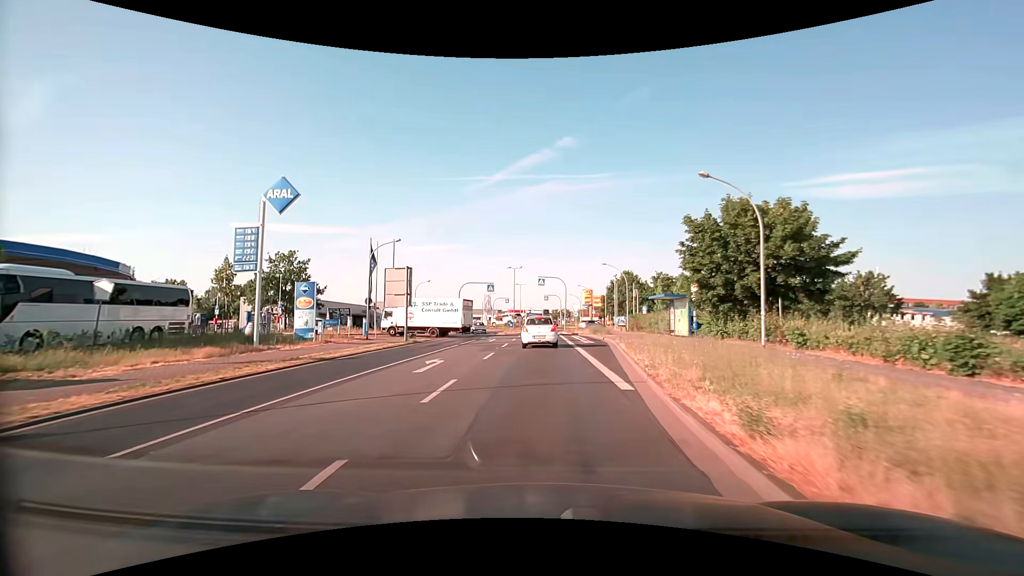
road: tertiary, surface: asphalt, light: Day
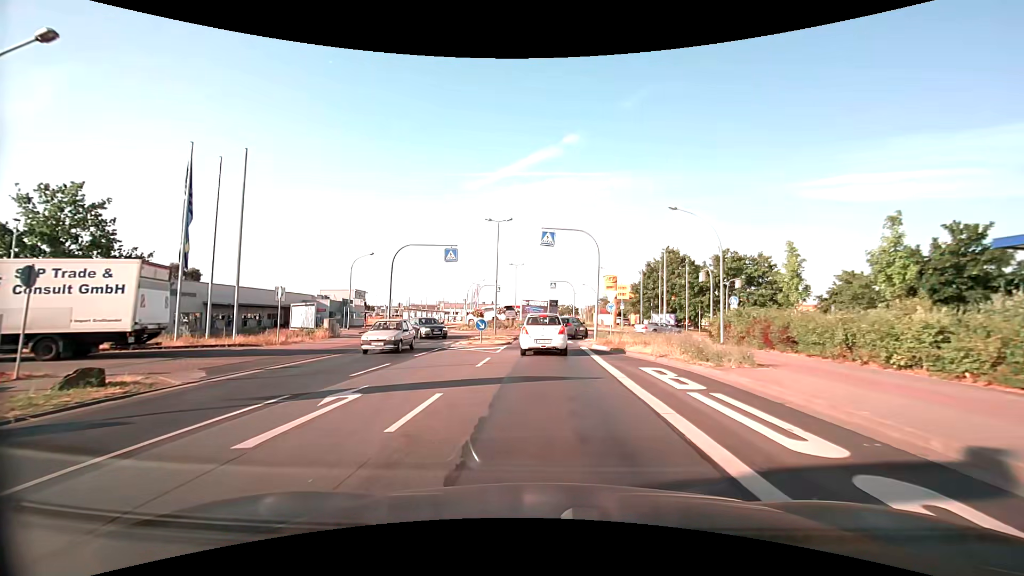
(-0.1, +27.8) m; 0°
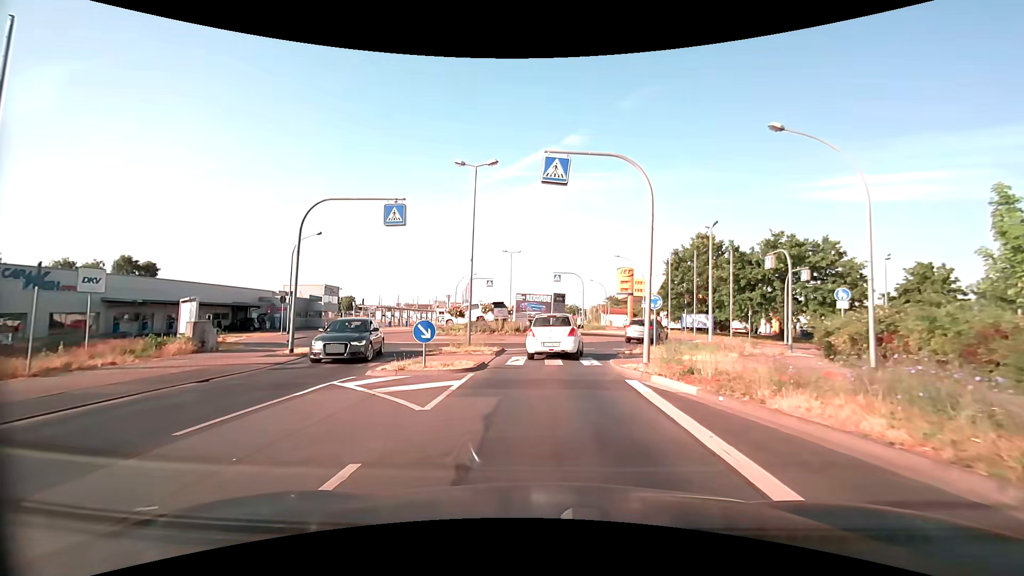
(-0.1, +12.1) m; -1°
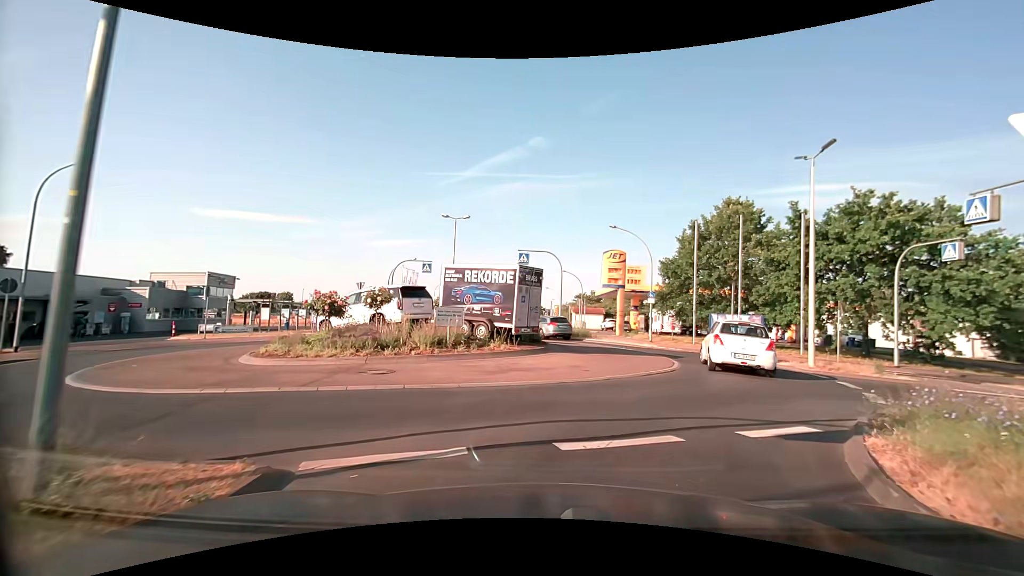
(+0.2, +16.8) m; +3°
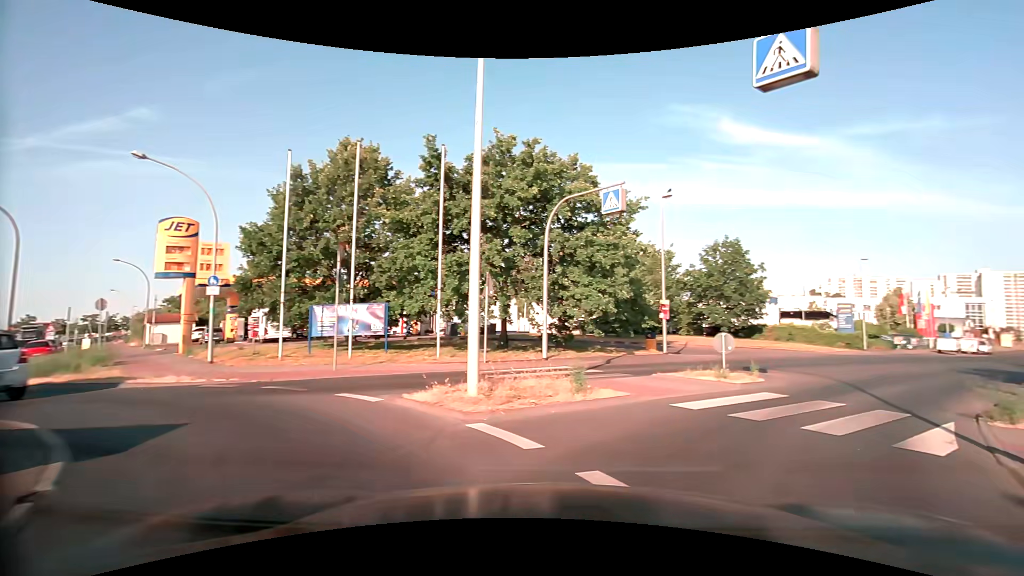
(+3.8, +12.2) m; +40°
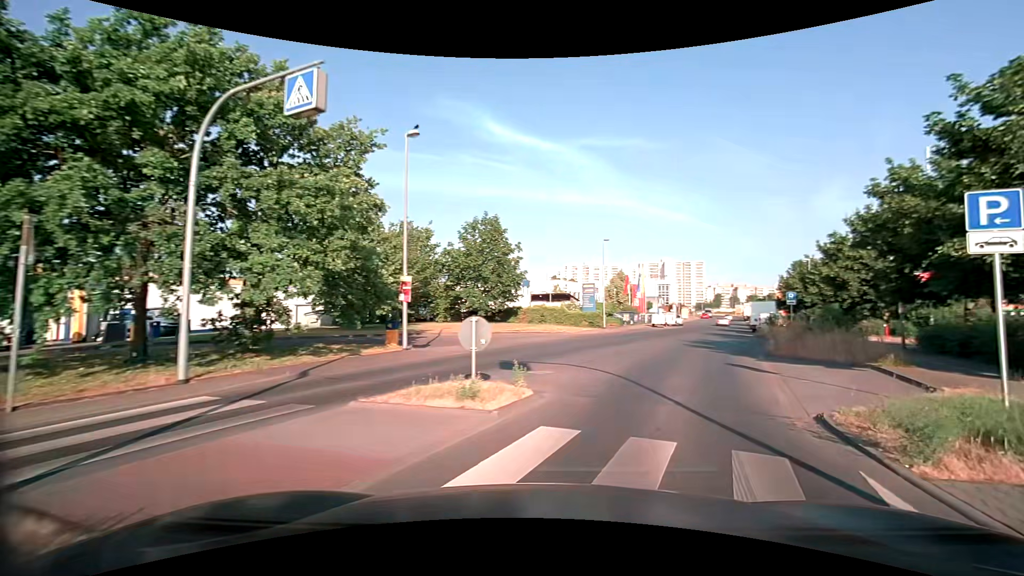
(+1.6, +6.8) m; +27°
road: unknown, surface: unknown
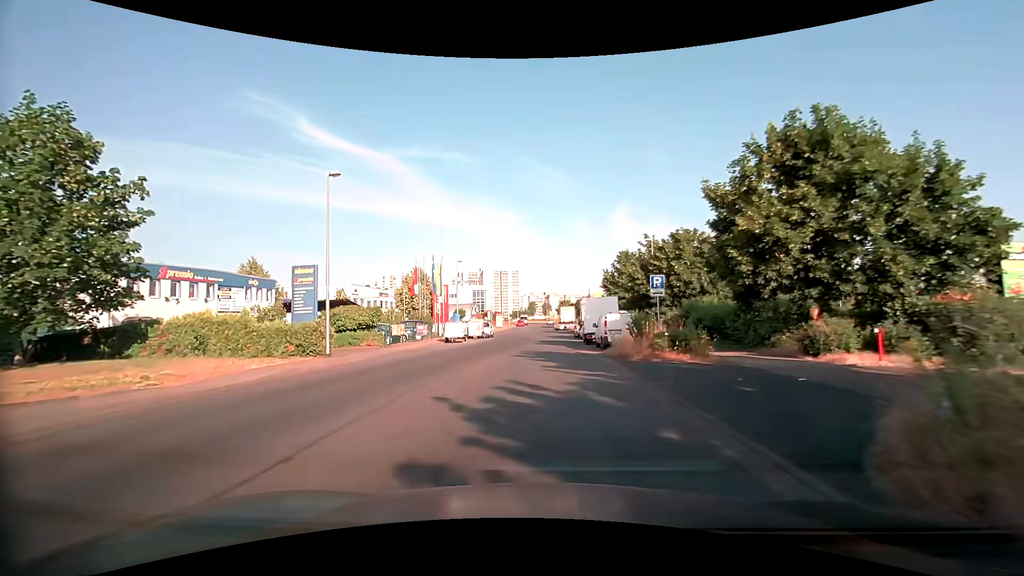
(+6.1, +21.1) m; +21°
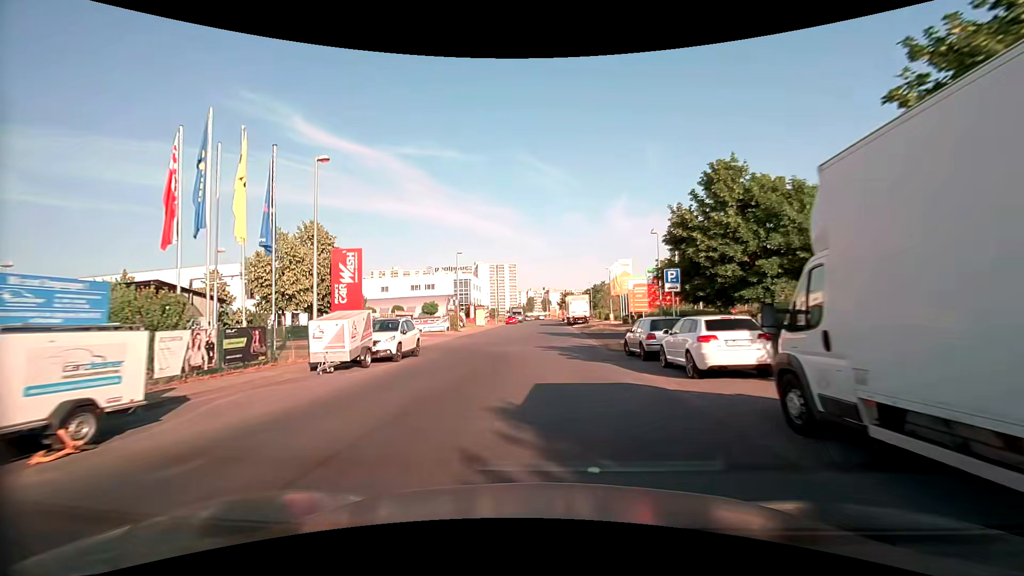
(-0.1, +31.2) m; 0°
